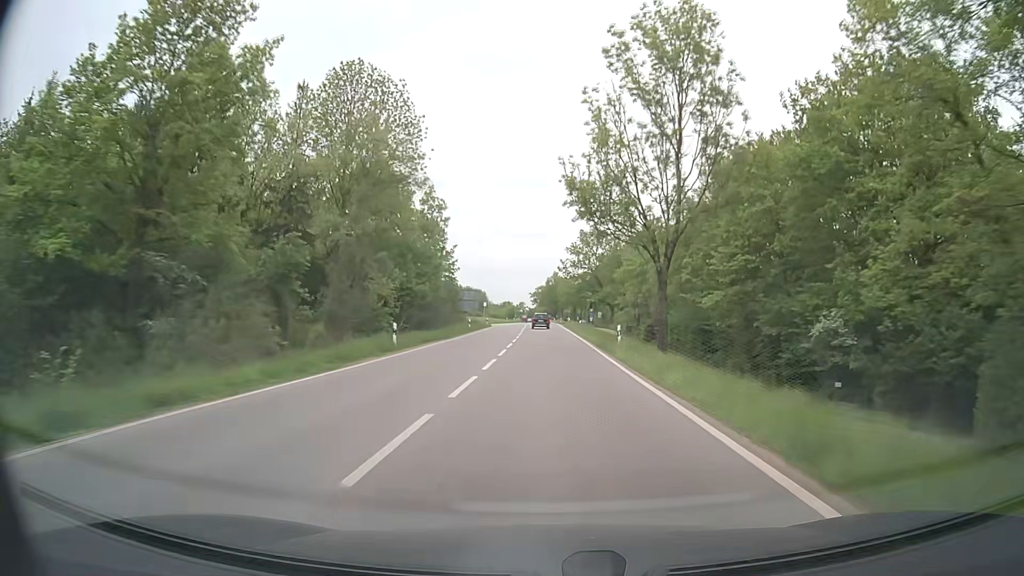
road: secondary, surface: asphalt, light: Day
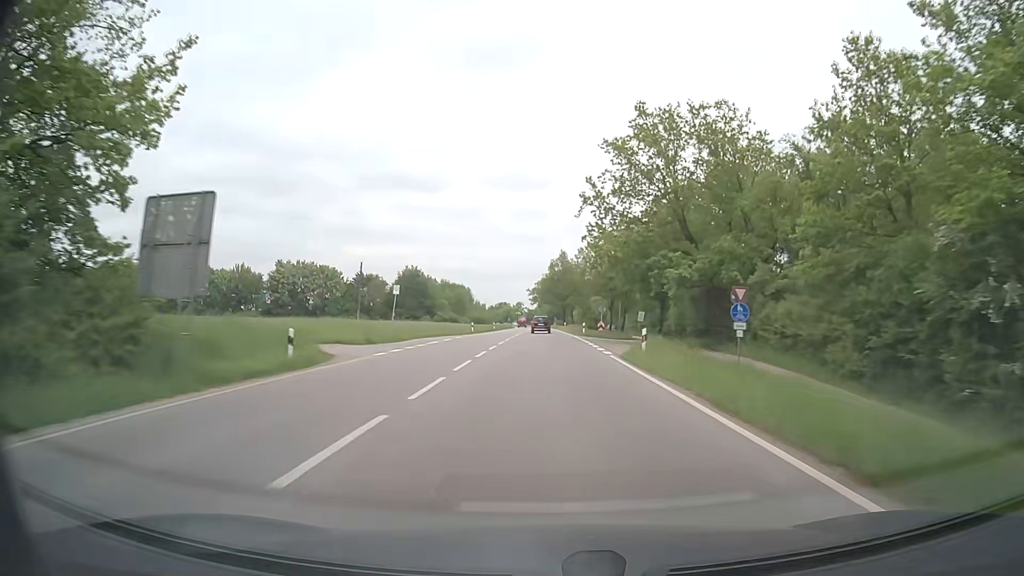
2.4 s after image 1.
(-0.1, +66.2) m; 0°
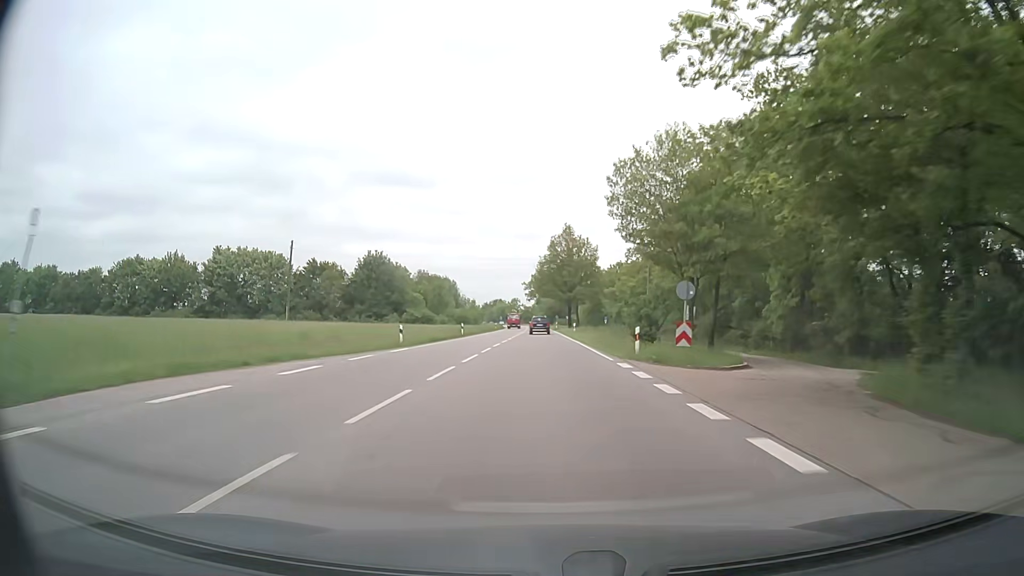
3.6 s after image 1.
(+0.1, +32.8) m; 0°
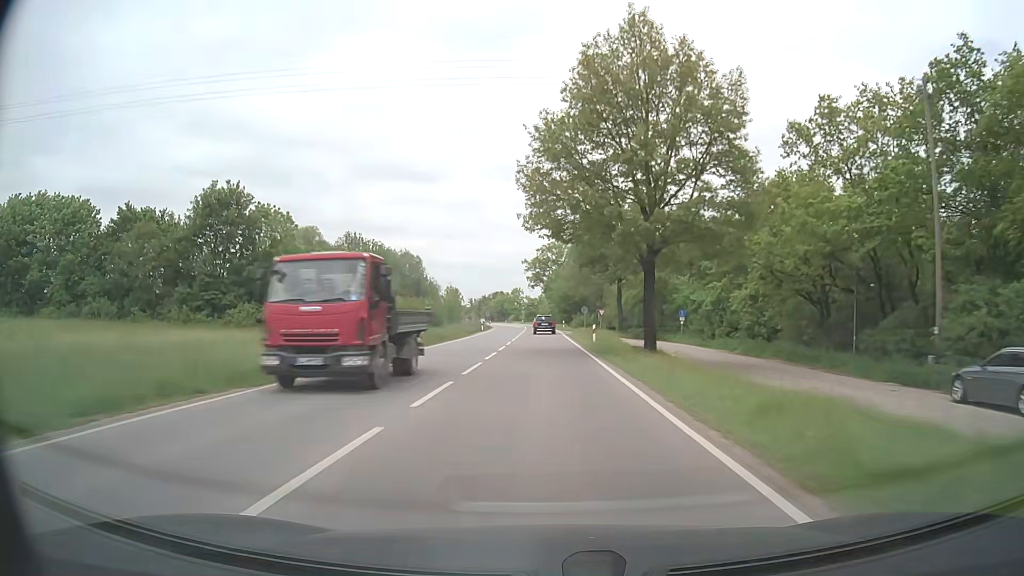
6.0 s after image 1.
(-0.3, +64.3) m; -1°
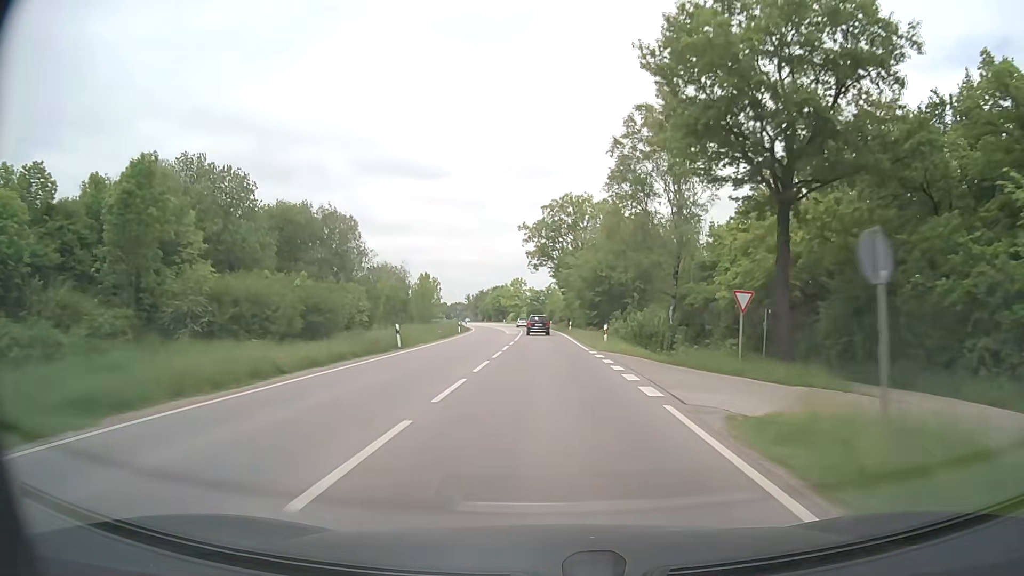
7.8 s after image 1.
(-0.2, +47.6) m; -1°
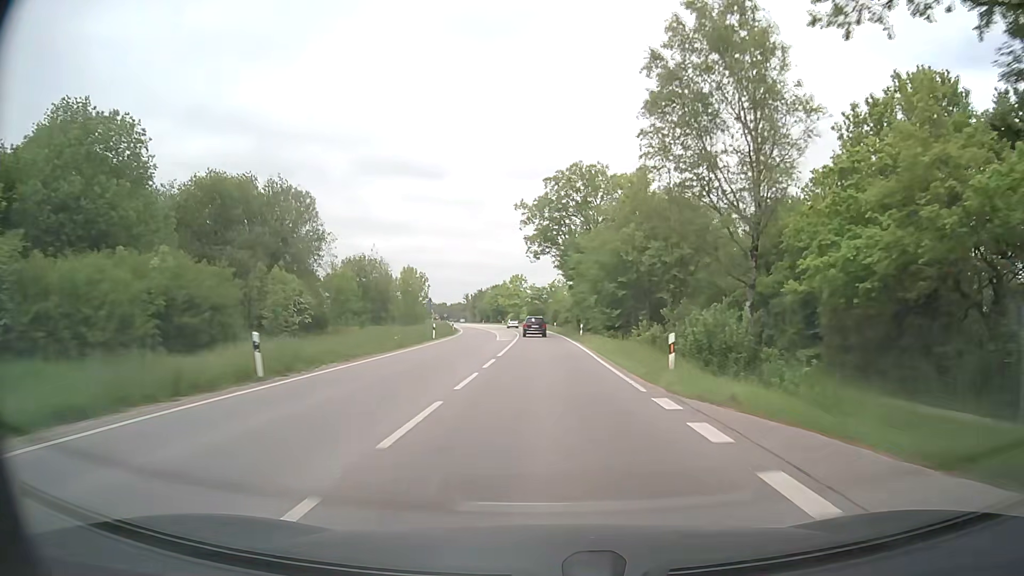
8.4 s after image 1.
(0.0, +15.8) m; 0°
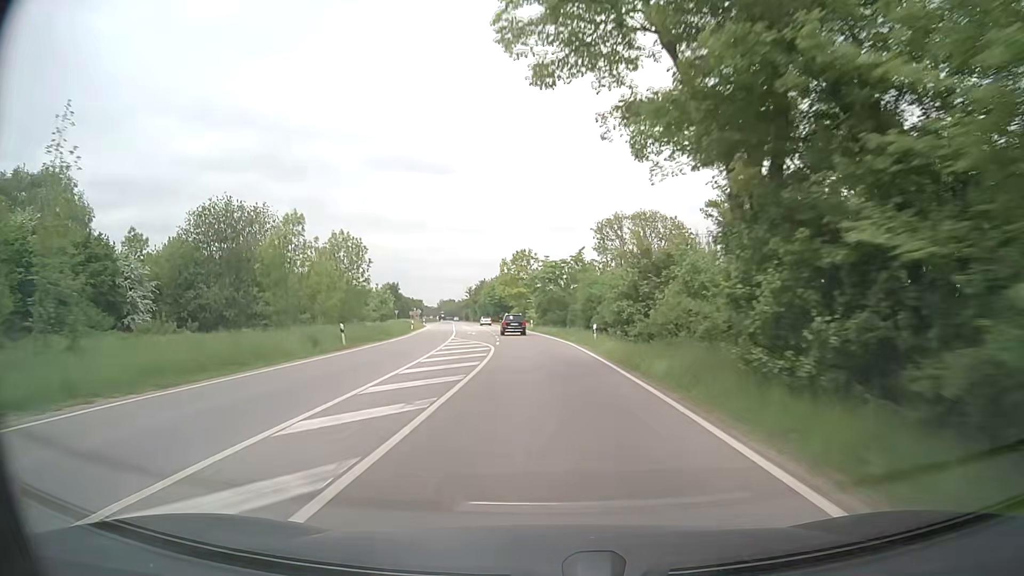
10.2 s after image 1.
(-0.3, +47.3) m; -1°
(0, +10) (0, +20) (-1, +30) (-1, +40) (-2, +50) (-3, +60) (-4, +70) (-6, +80) (-7, +90) (-9, +100) m
